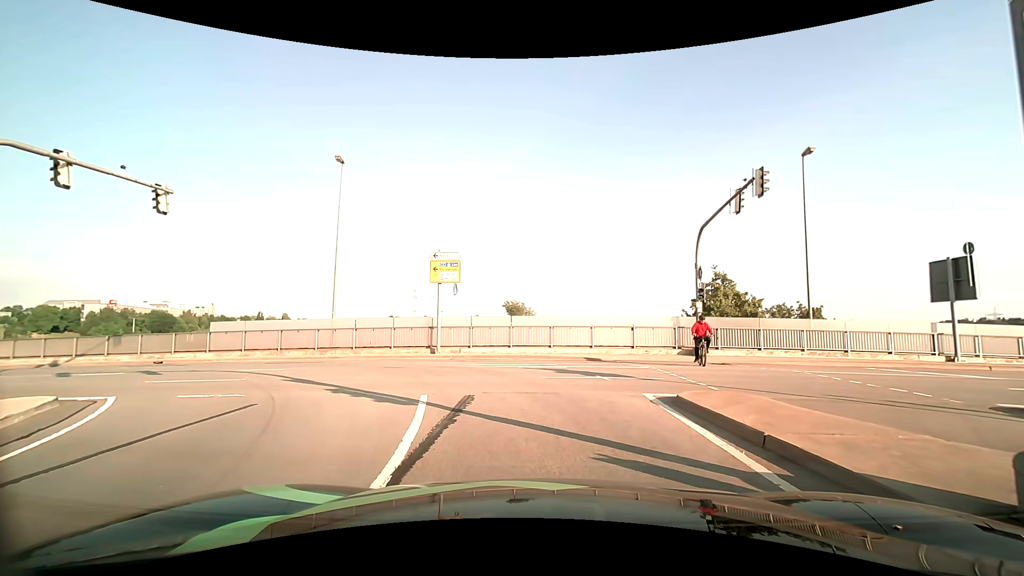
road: primary_link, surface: asphalt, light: Day
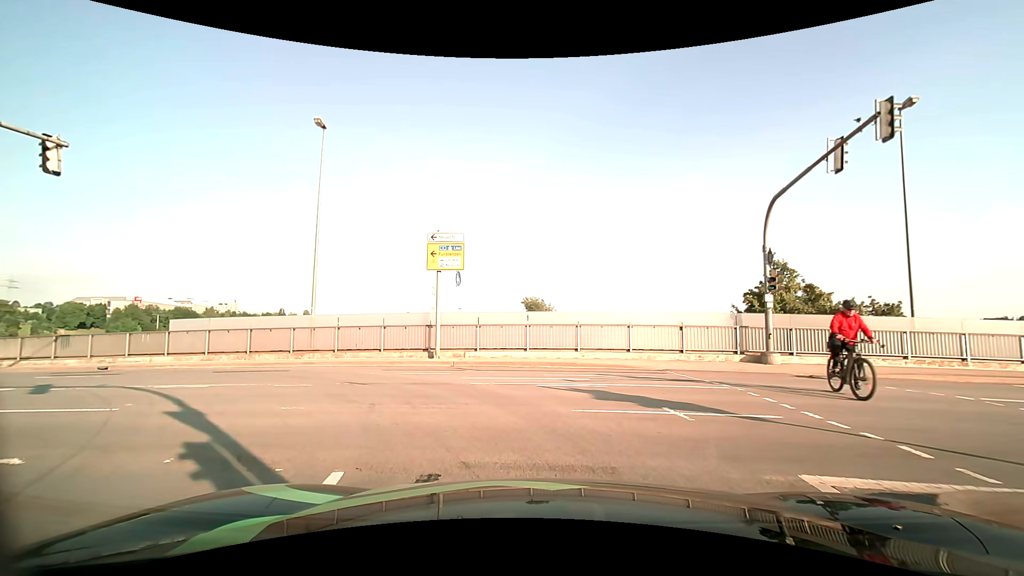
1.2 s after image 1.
(0.0, +4.9) m; -1°
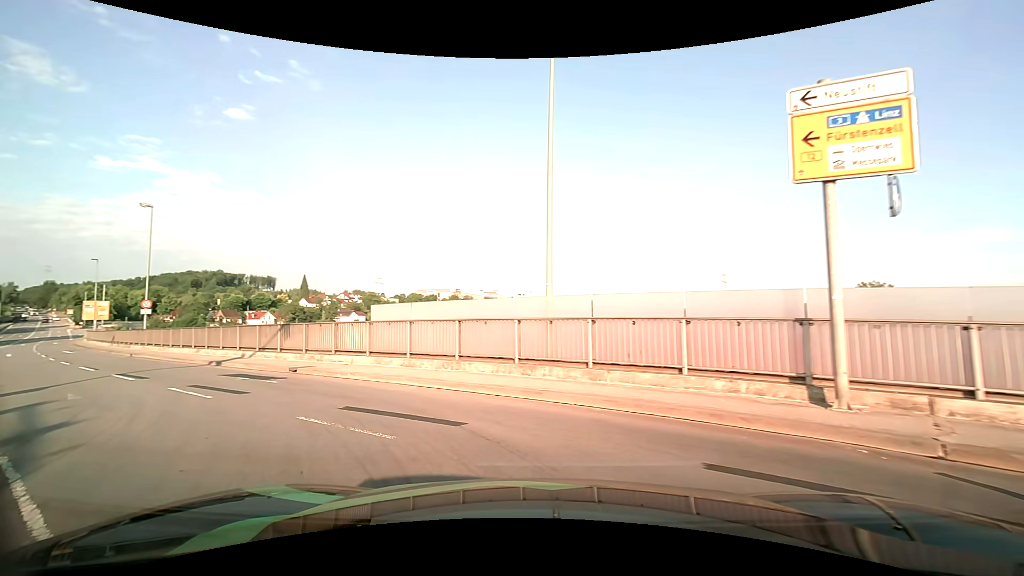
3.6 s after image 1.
(-2.7, +10.9) m; -31°
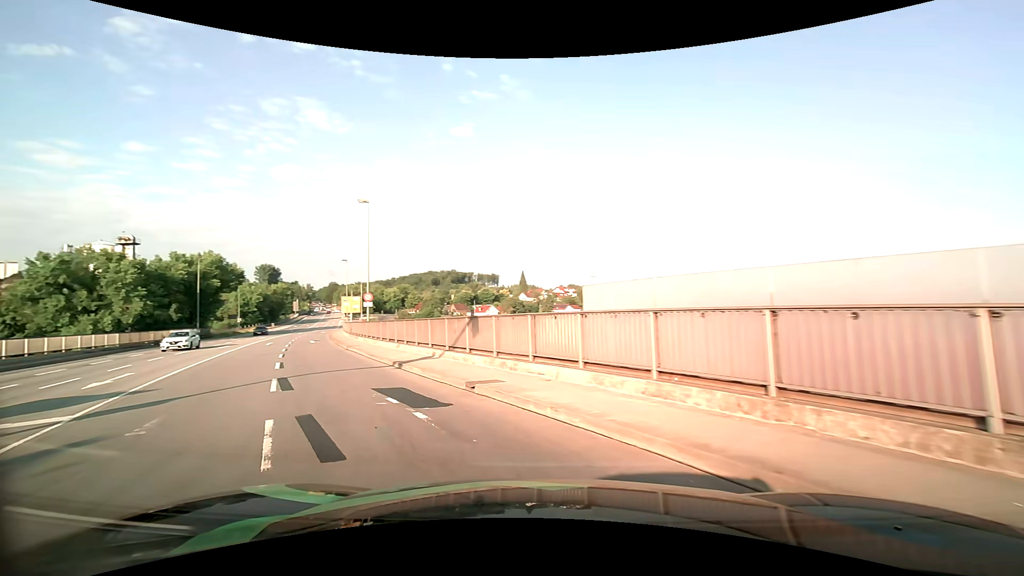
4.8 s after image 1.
(-1.4, +6.5) m; -24°
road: primary
(-3, +10) (-7, +18) (-12, +27) (-17, +36) (-21, +45) (-25, +54) (-29, +63) (-33, +73) (-37, +82) (-42, +91) m
